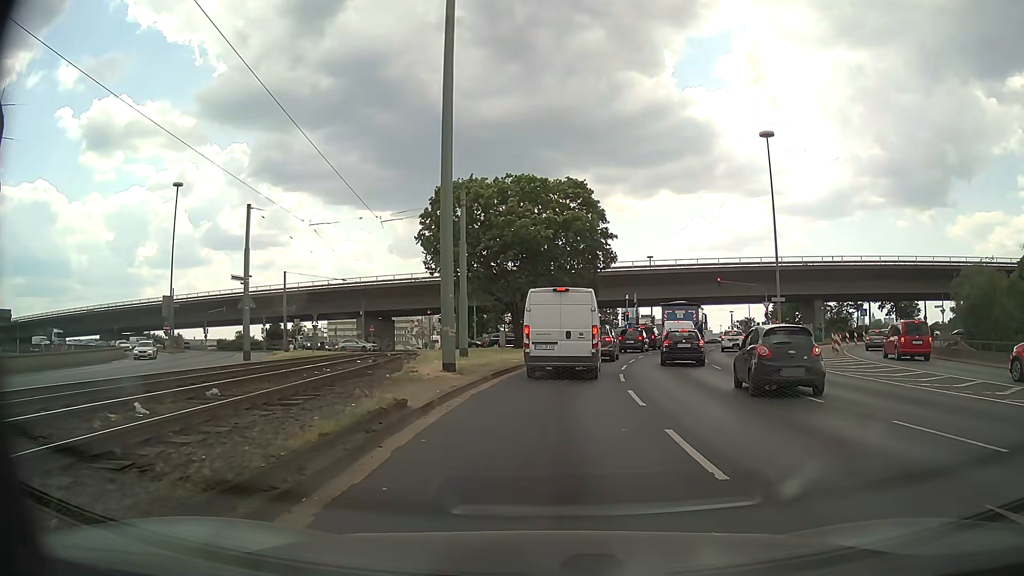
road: primary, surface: asphalt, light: Day
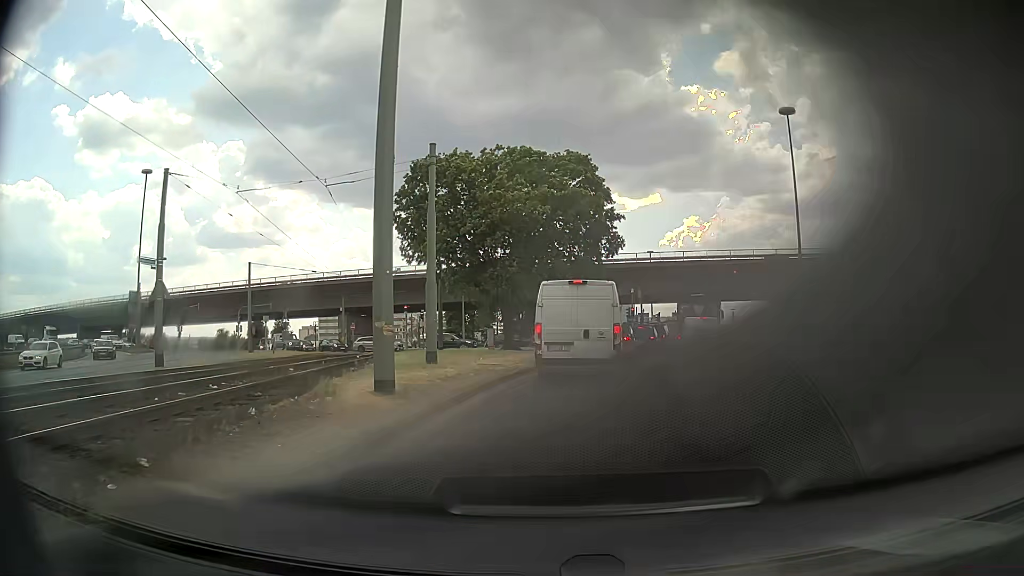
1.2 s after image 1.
(+0.1, +6.8) m; +1°
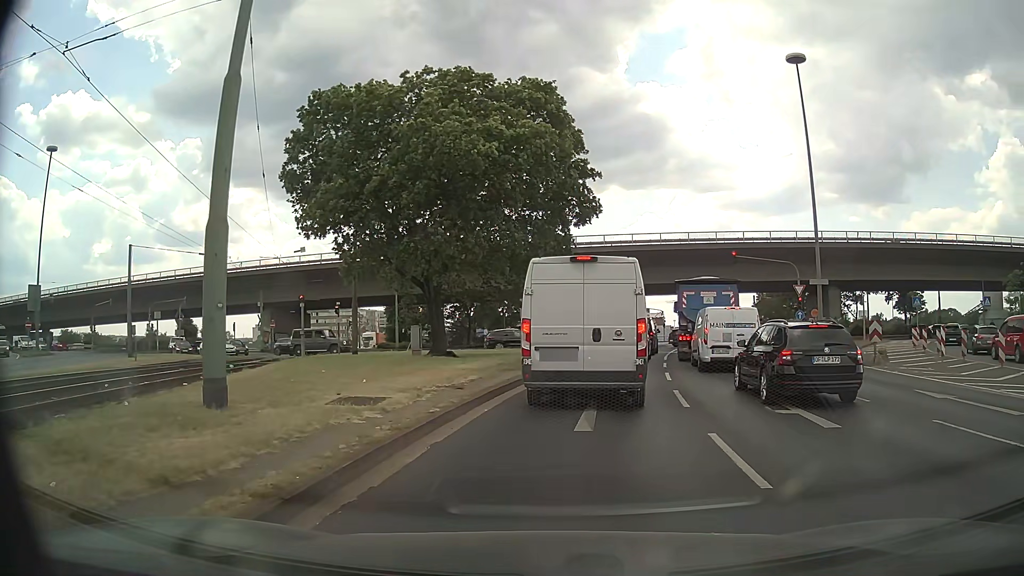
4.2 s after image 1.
(+0.3, +11.6) m; +3°
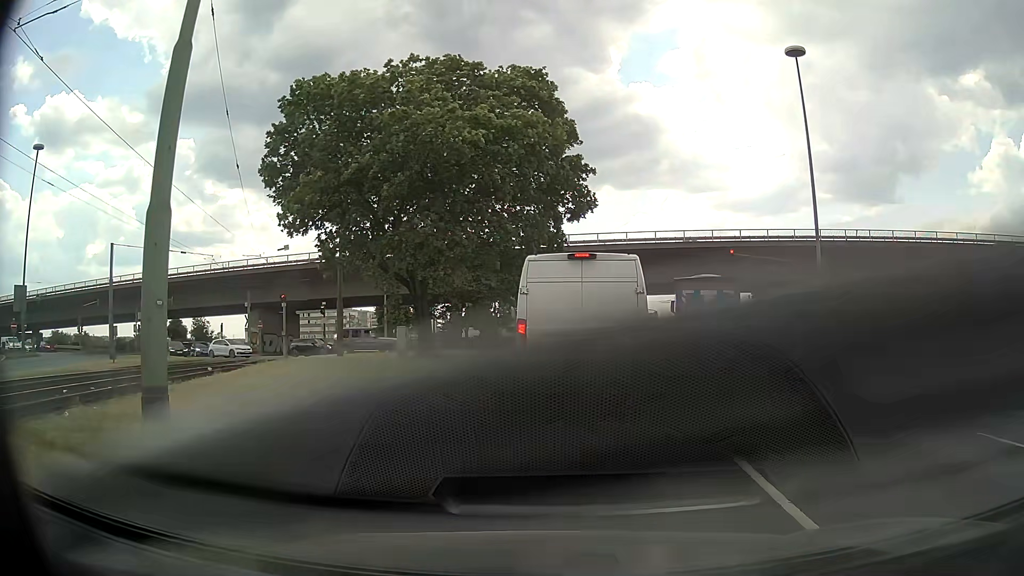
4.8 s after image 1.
(0.0, +1.4) m; 0°
